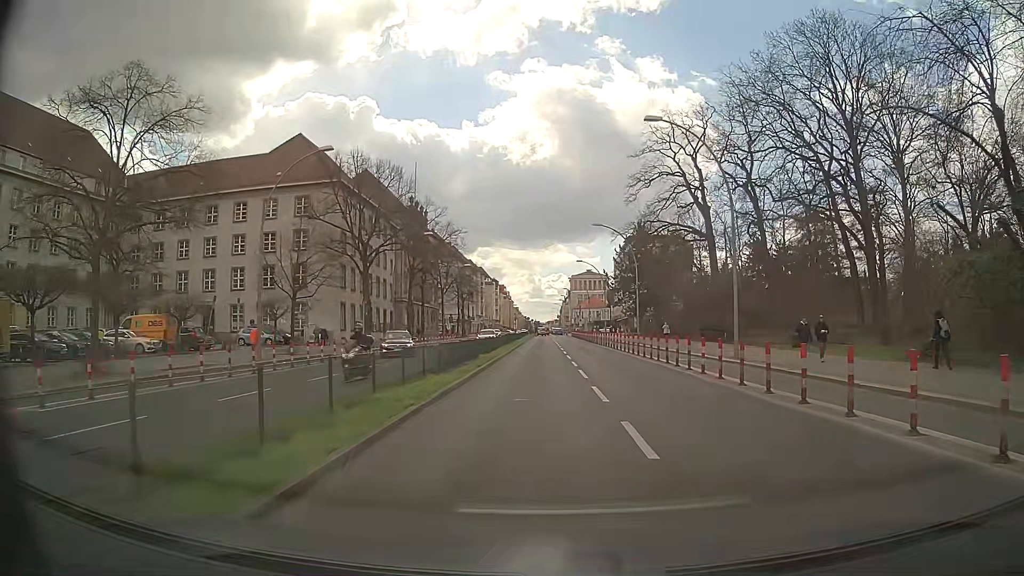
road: primary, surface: asphalt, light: Day
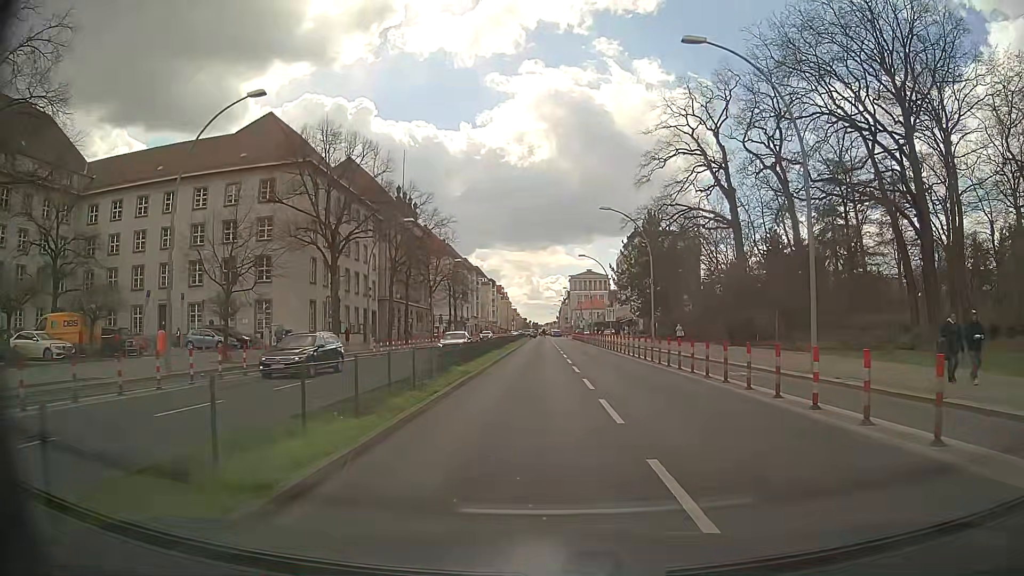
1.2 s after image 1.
(0.0, +8.7) m; +1°
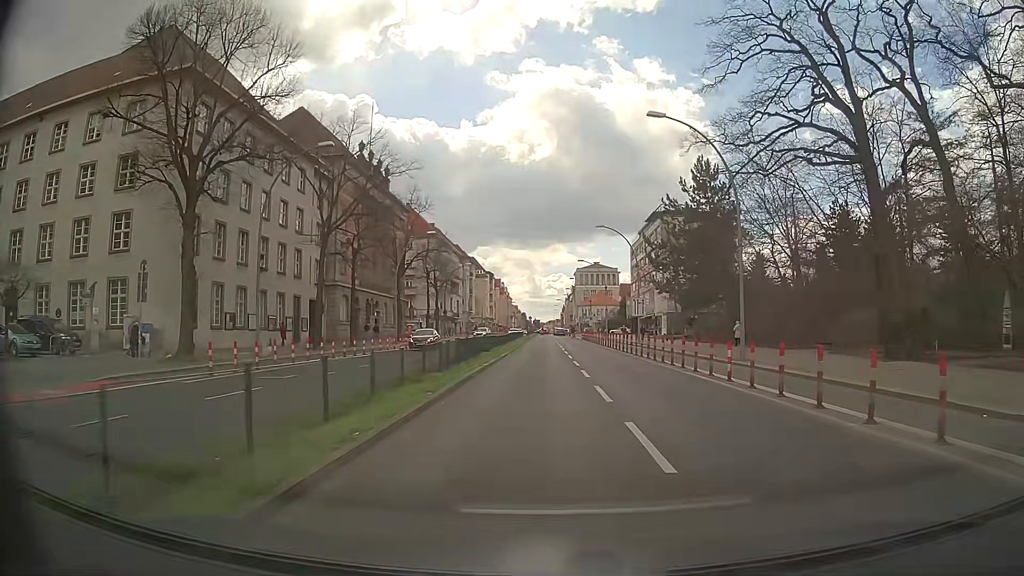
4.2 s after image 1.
(-0.2, +22.1) m; -1°
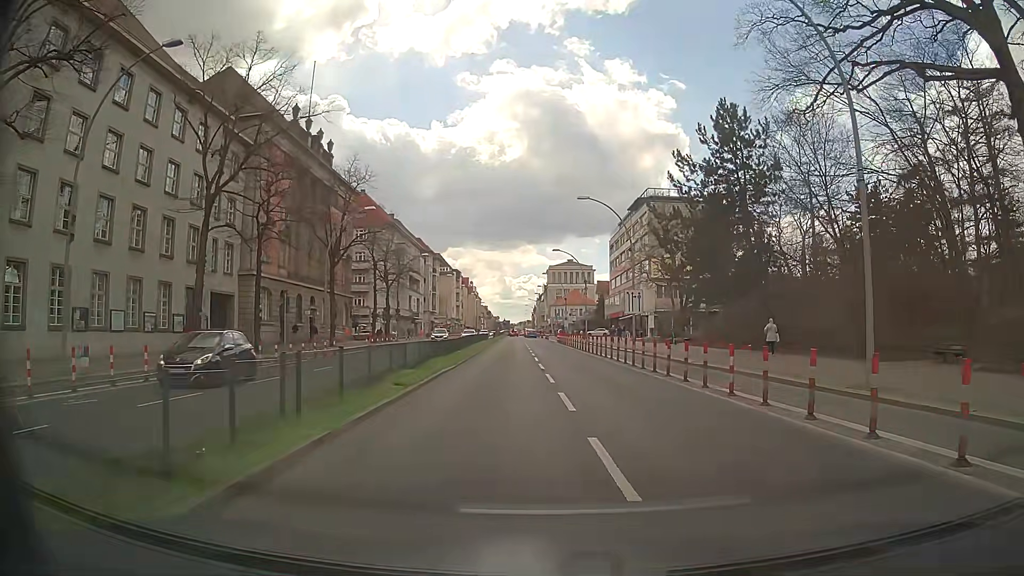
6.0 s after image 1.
(+0.3, +13.4) m; +2°
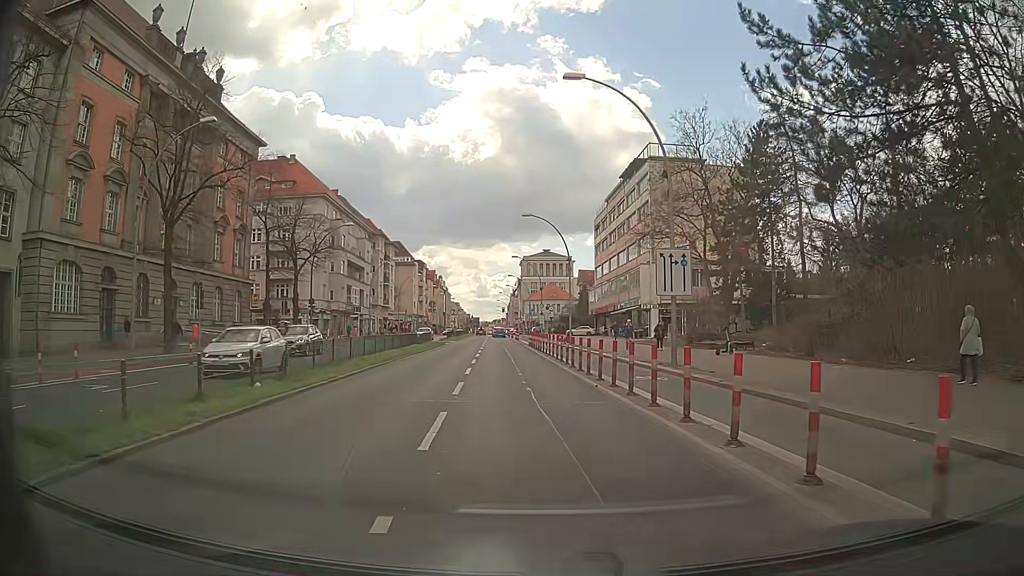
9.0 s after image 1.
(+0.8, +22.3) m; +2°
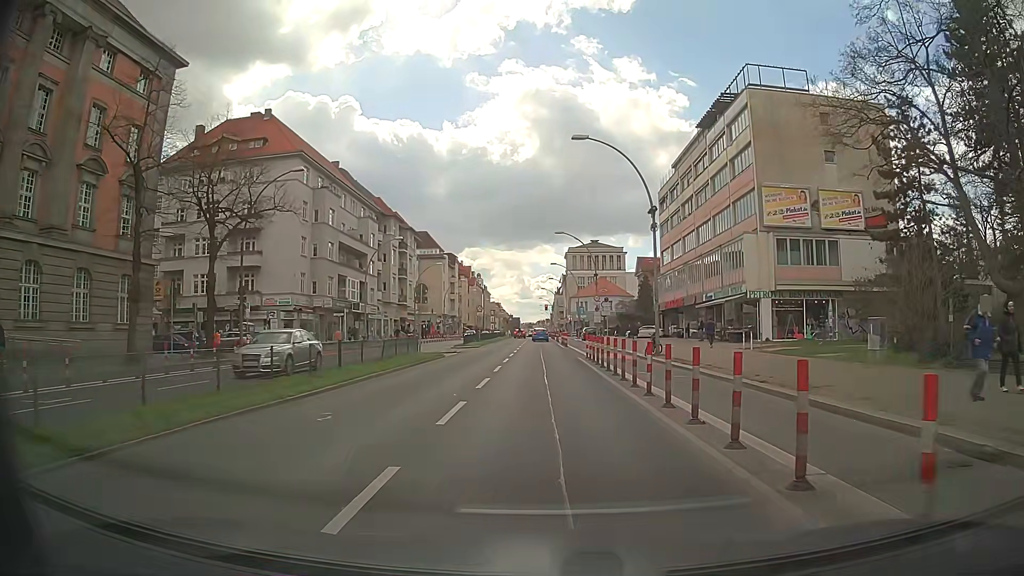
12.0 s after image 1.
(-0.8, +22.3) m; -4°
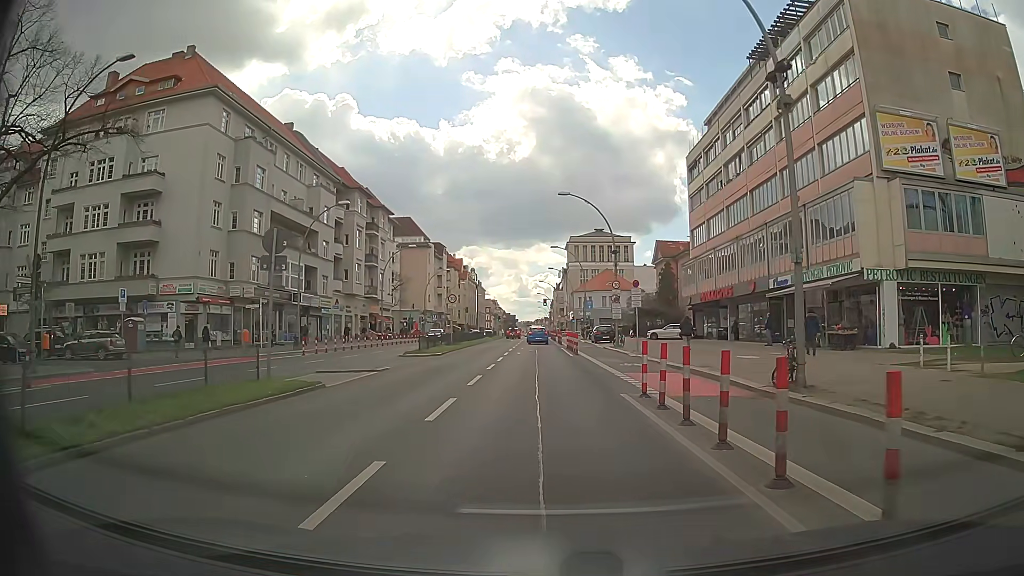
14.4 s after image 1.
(+0.2, +17.8) m; +1°
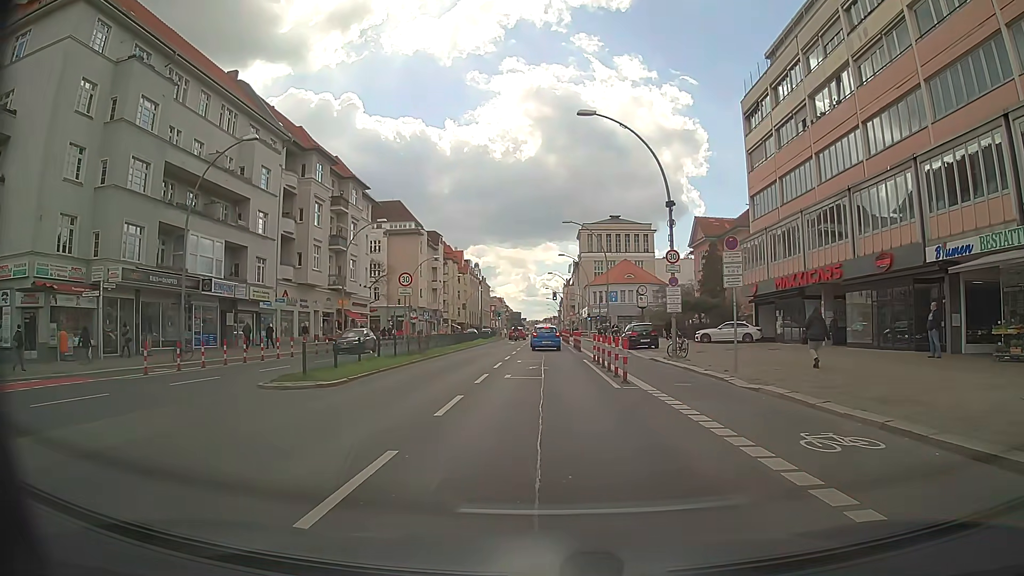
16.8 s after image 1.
(-0.1, +17.2) m; -2°
